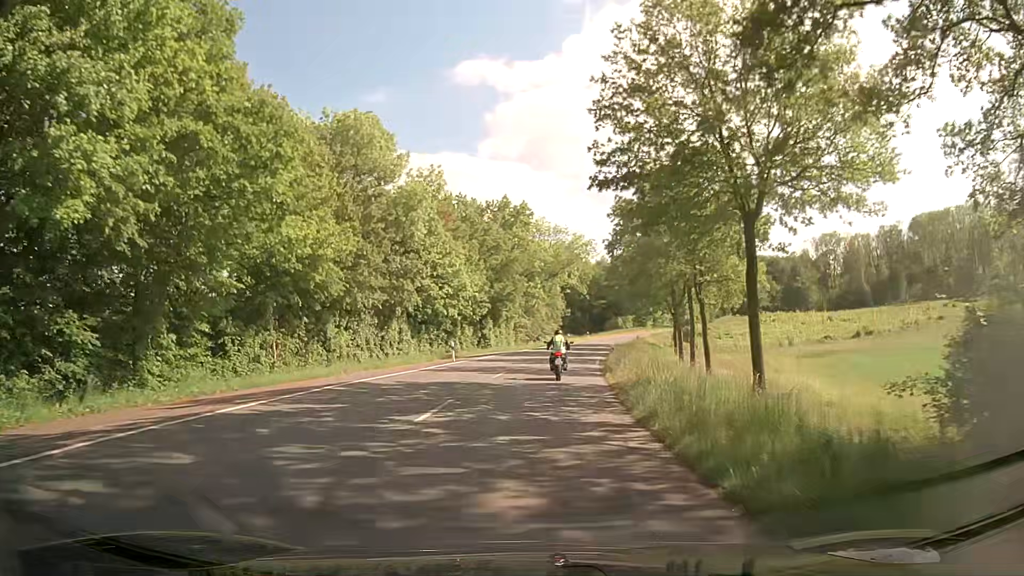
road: secondary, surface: asphalt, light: Day
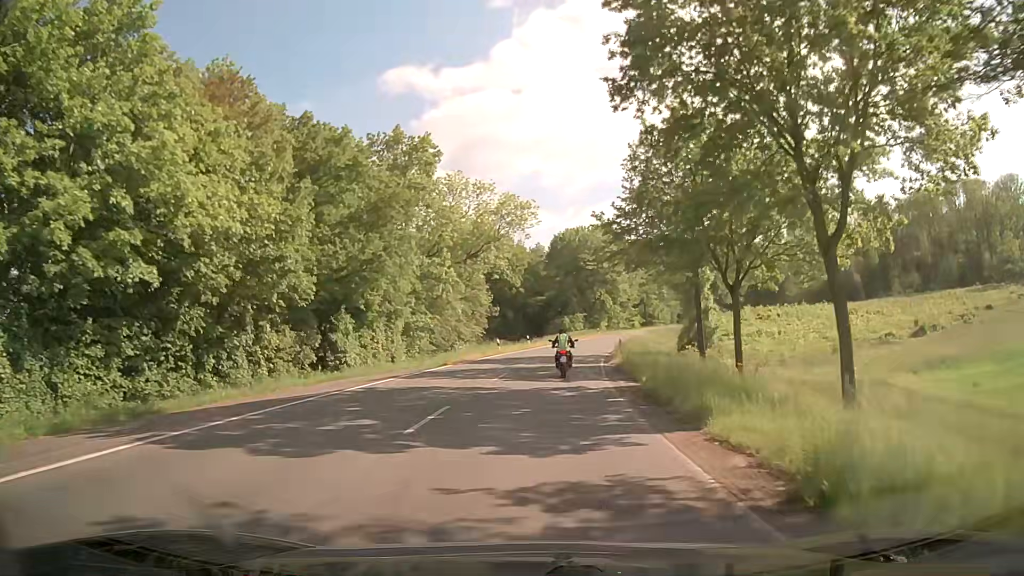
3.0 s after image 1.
(+2.3, +37.3) m; +6°
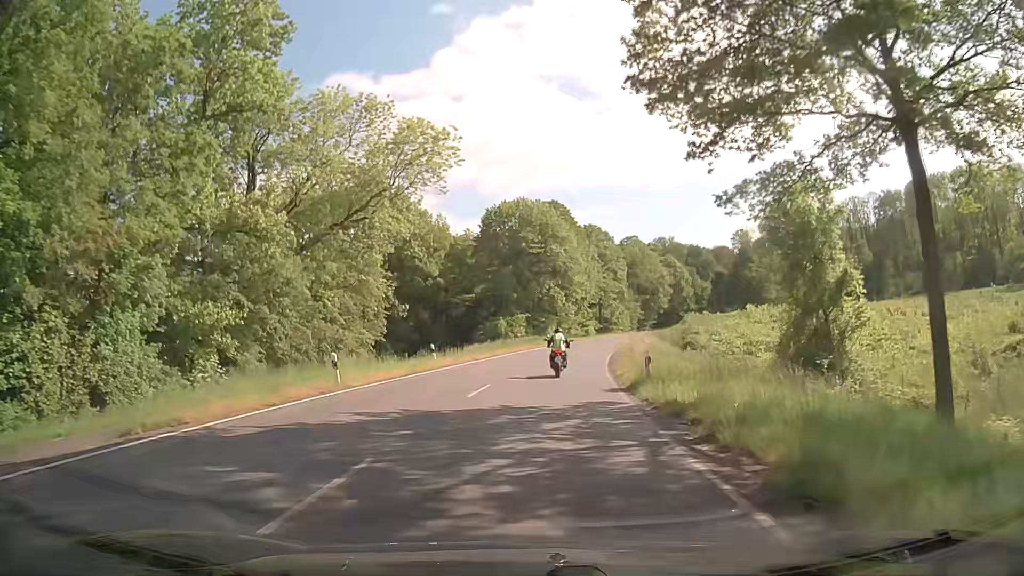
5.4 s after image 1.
(+1.6, +30.0) m; +6°
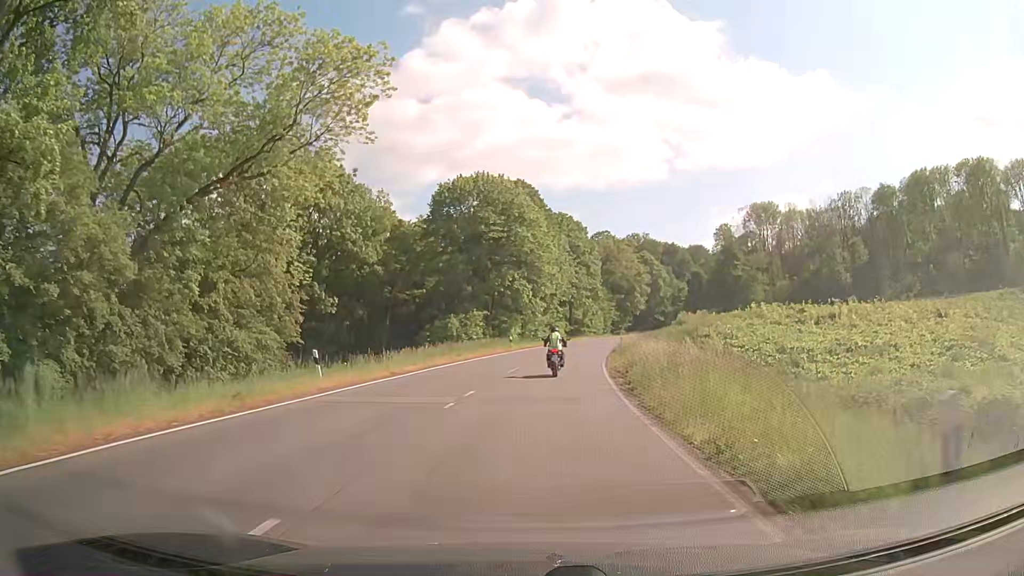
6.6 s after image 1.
(+0.5, +14.8) m; +3°
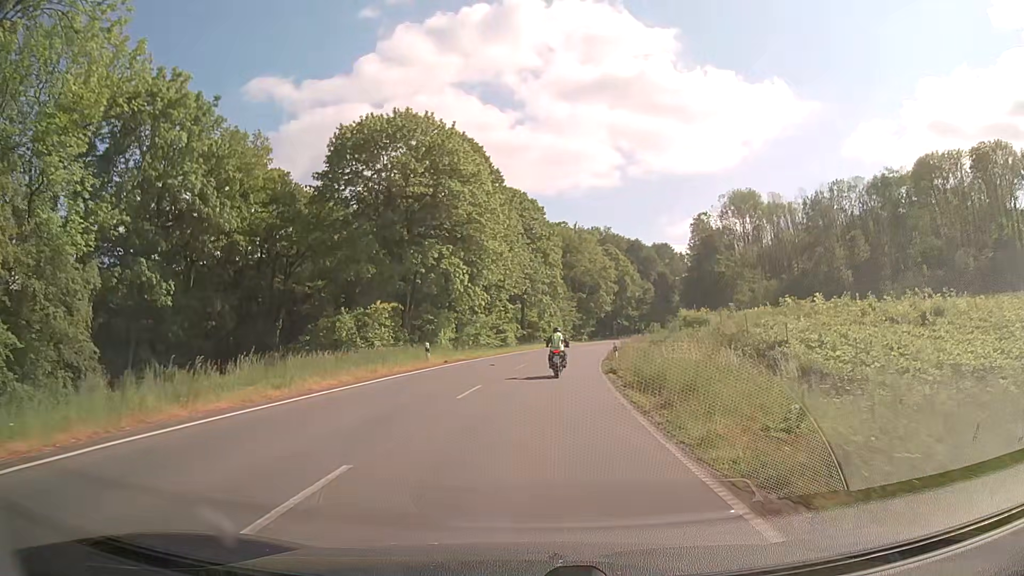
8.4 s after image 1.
(+0.9, +21.8) m; +4°
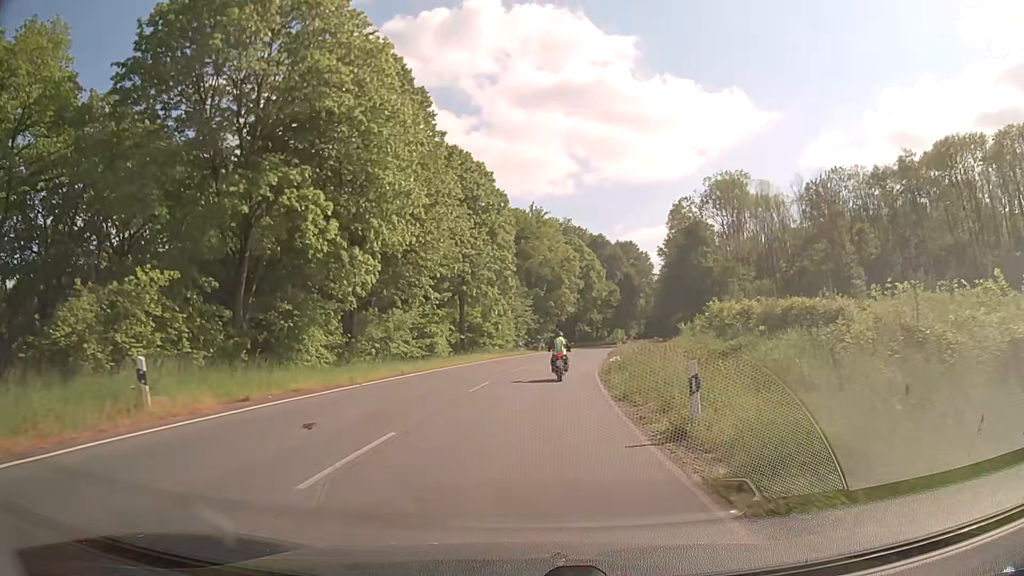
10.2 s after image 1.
(+0.8, +21.5) m; +4°
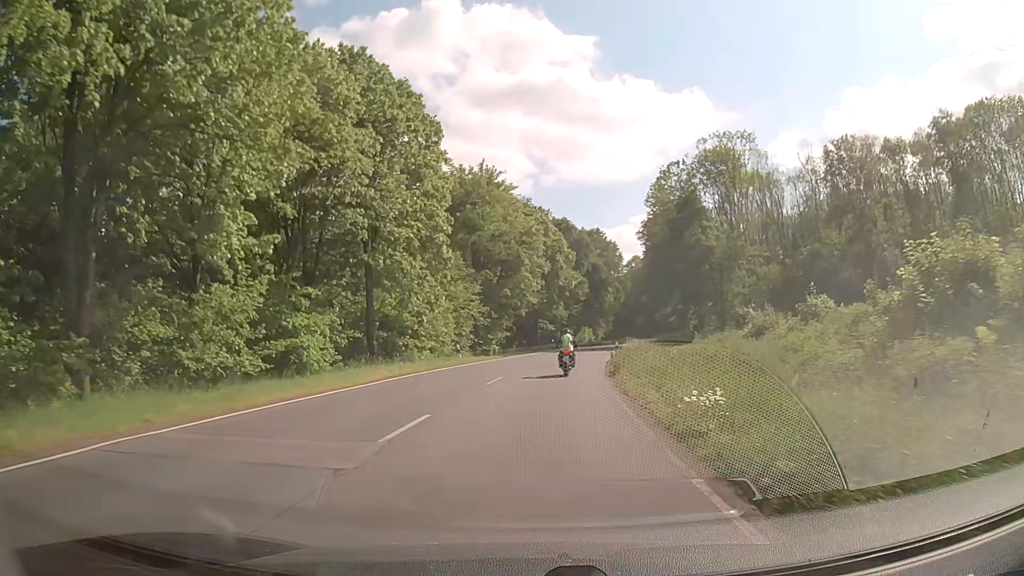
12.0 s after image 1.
(+0.7, +21.9) m; +4°
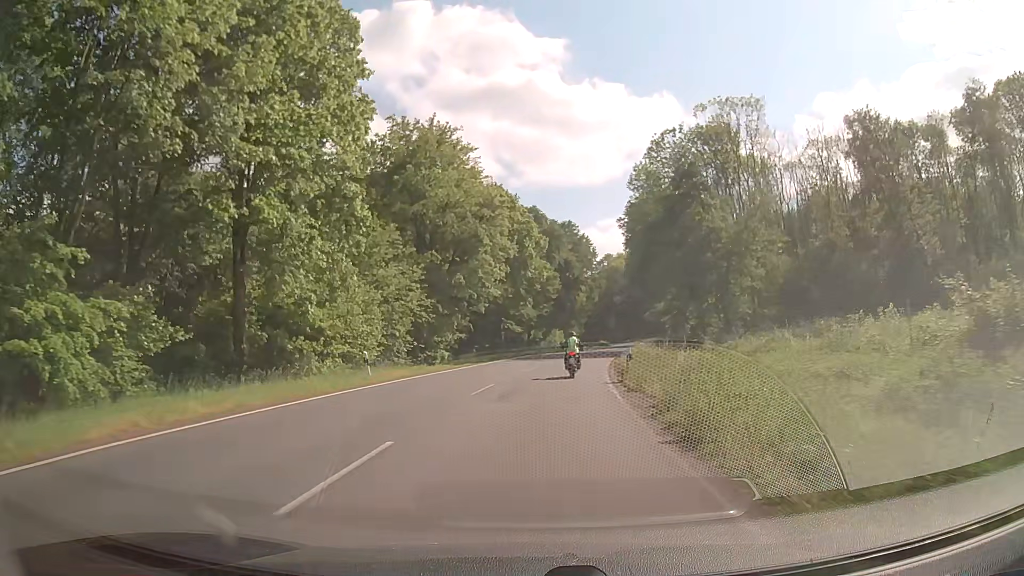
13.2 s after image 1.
(+0.3, +15.1) m; +3°
(0, +10) (+1, +20) (+2, +30) (+3, +40) (+4, +50) (+6, +60) (+8, +69) (+11, +79) (+13, +89) (+15, +99) m
